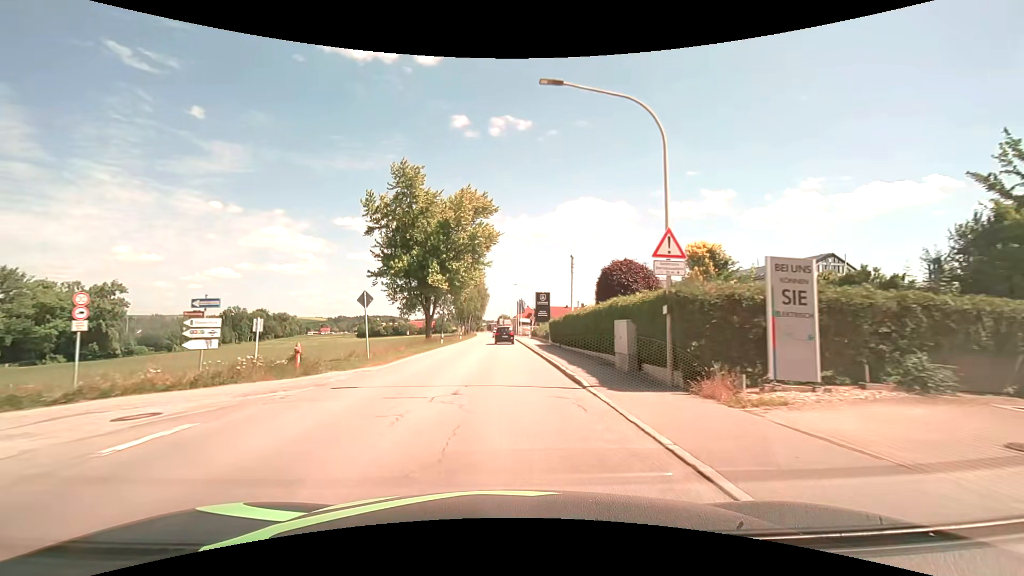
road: secondary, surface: asphalt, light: Day
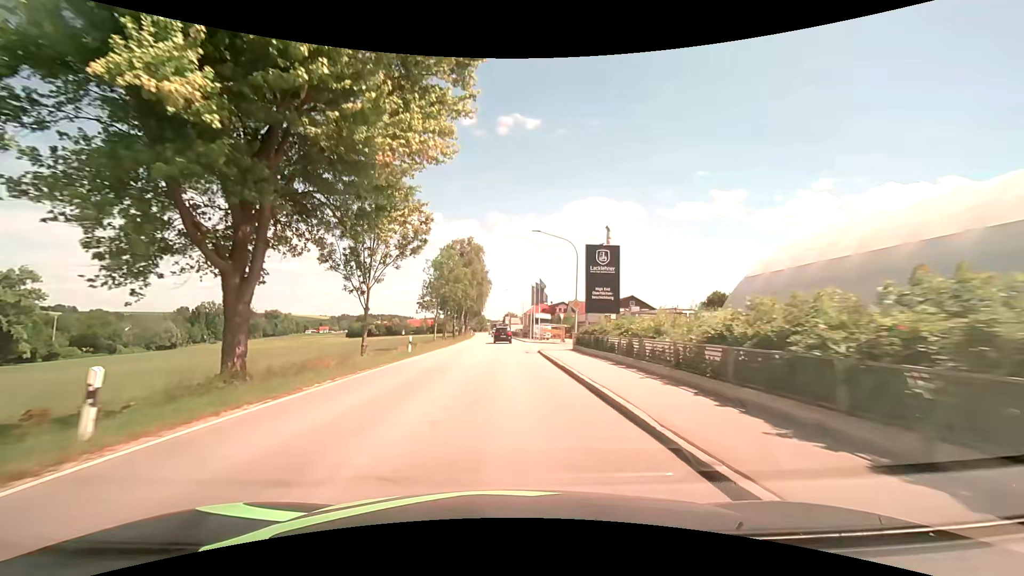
(-0.4, +38.3) m; -1°
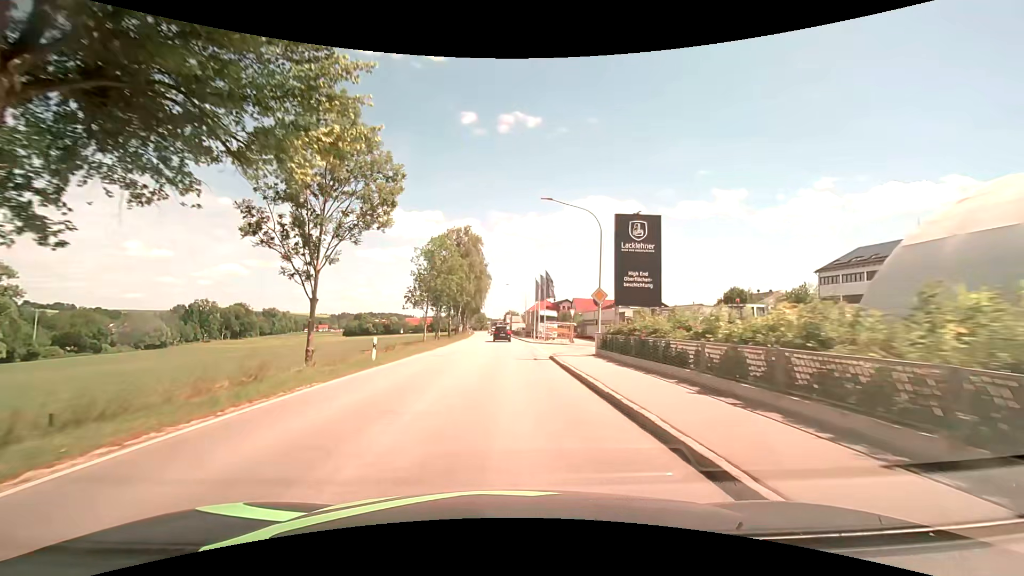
(0.0, +7.7) m; 0°
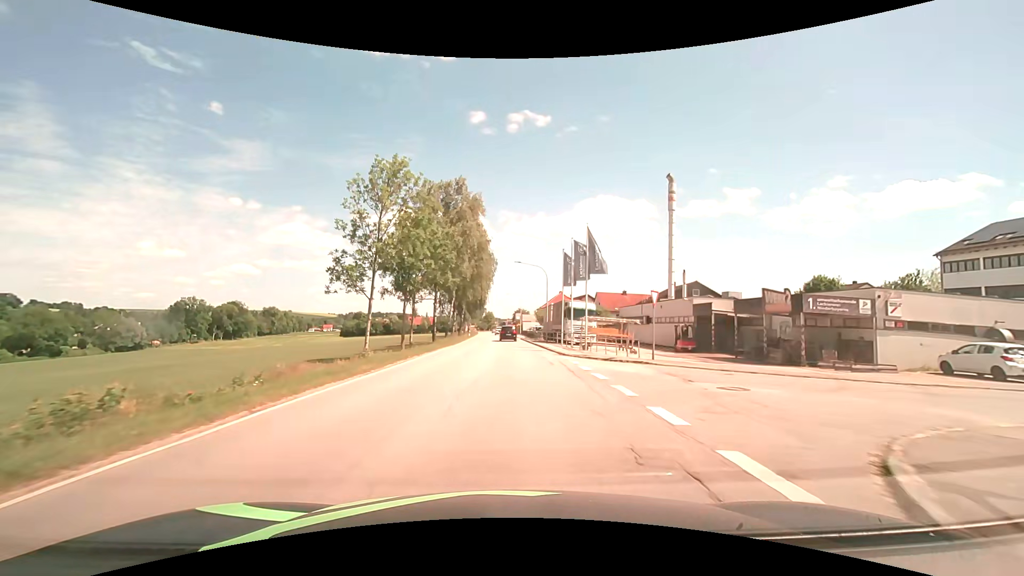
(-0.3, +23.0) m; -1°
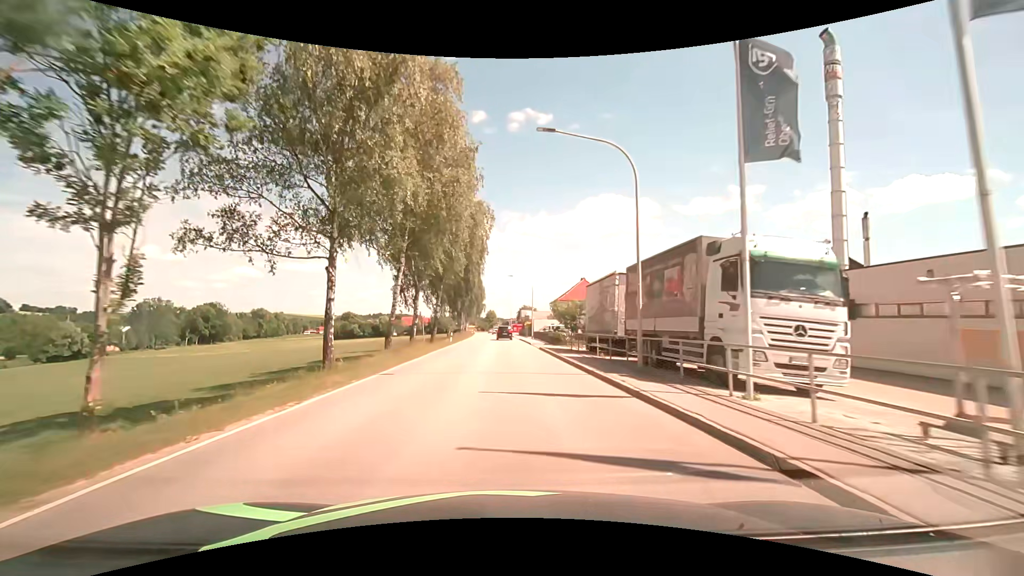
(-0.2, +30.5) m; 0°
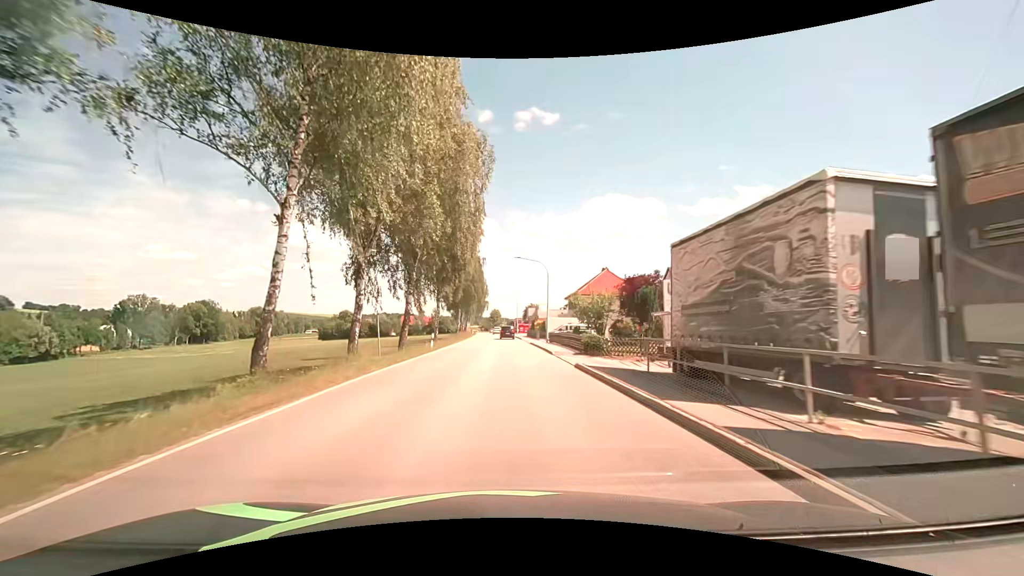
(-0.1, +15.2) m; 0°
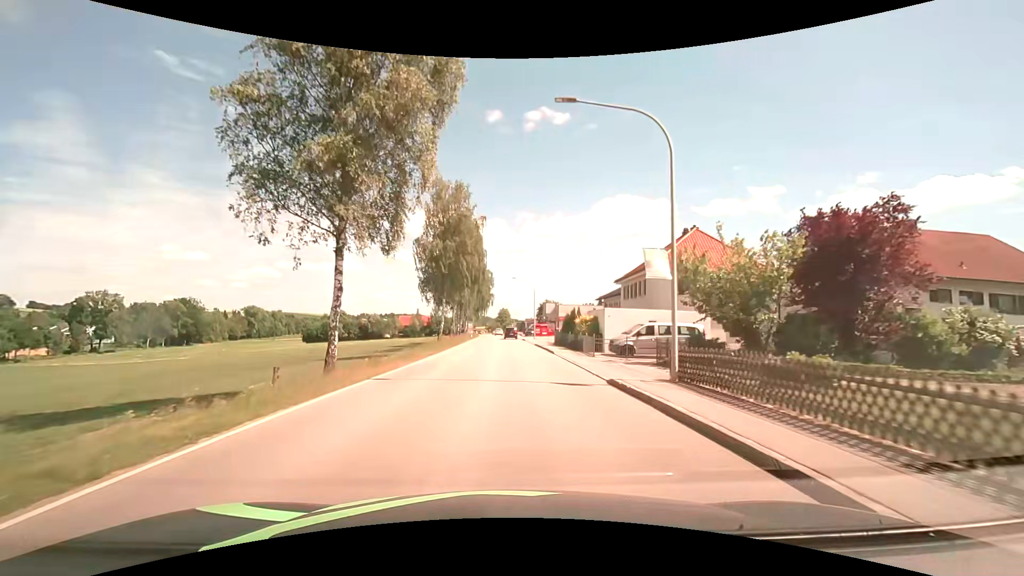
(-0.6, +30.4) m; -1°
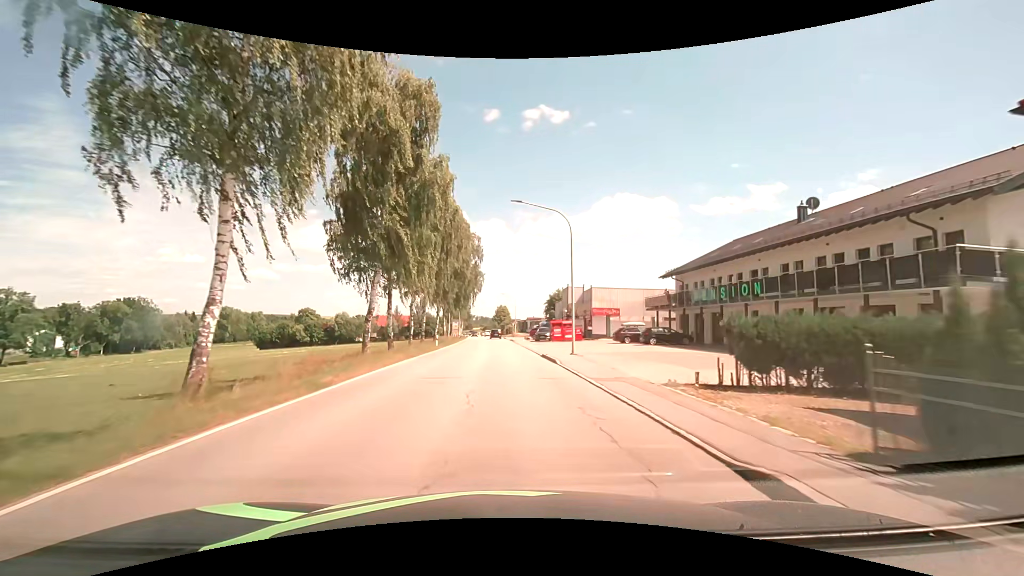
(+0.1, +38.1) m; 0°
(0, +10) (0, +20) (0, +30) (-1, +40) (-1, +50) (-1, +60) (-1, +70) (-2, +80) (-2, +90) (-3, +100) m
